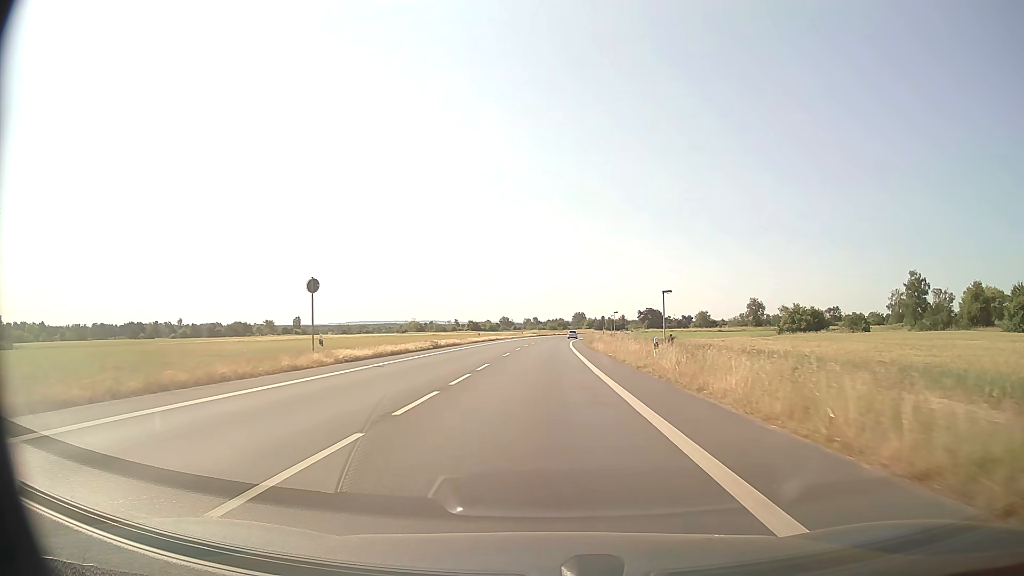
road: primary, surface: asphalt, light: Day
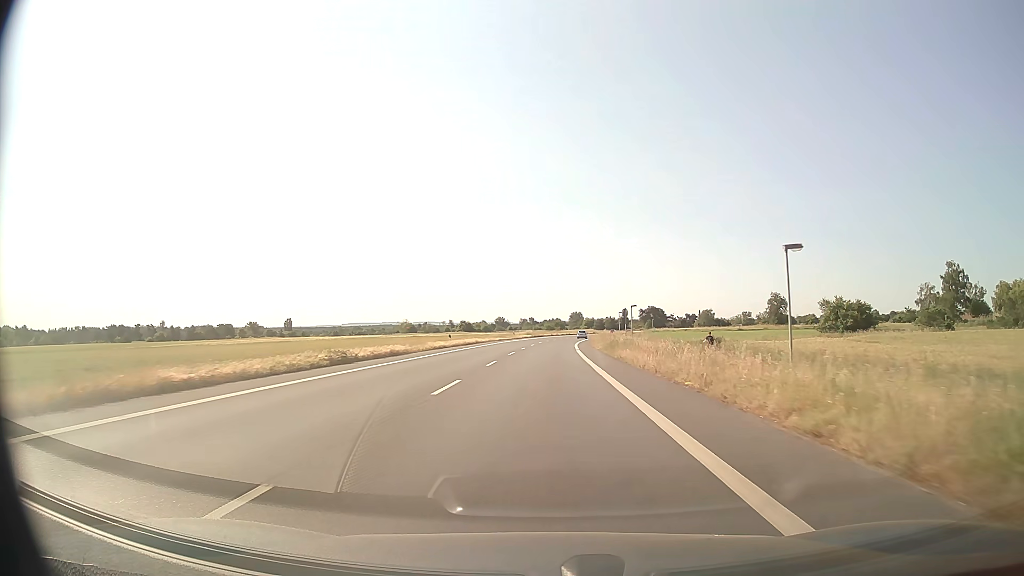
(+0.1, +21.6) m; 0°
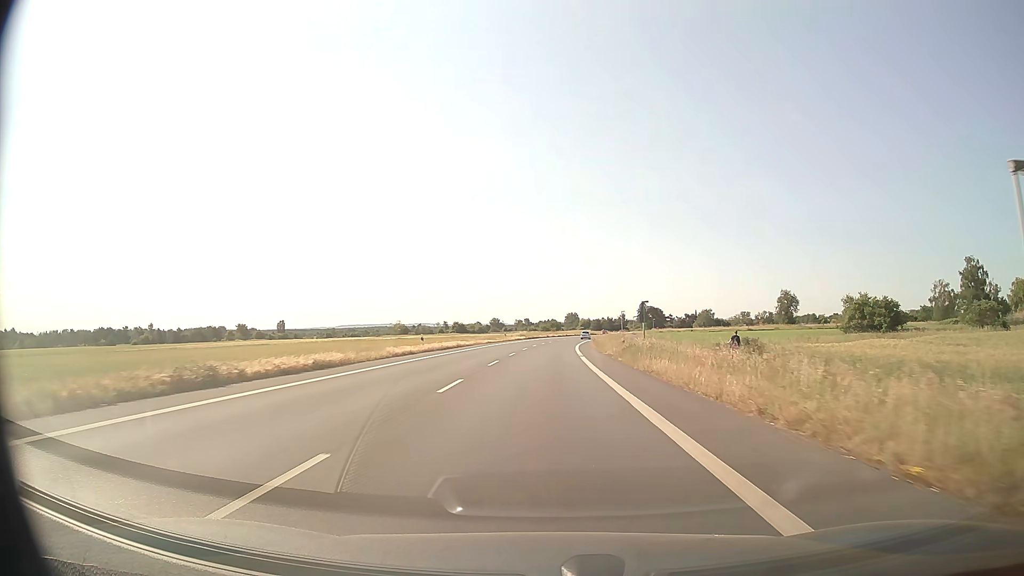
(0.0, +10.9) m; 0°
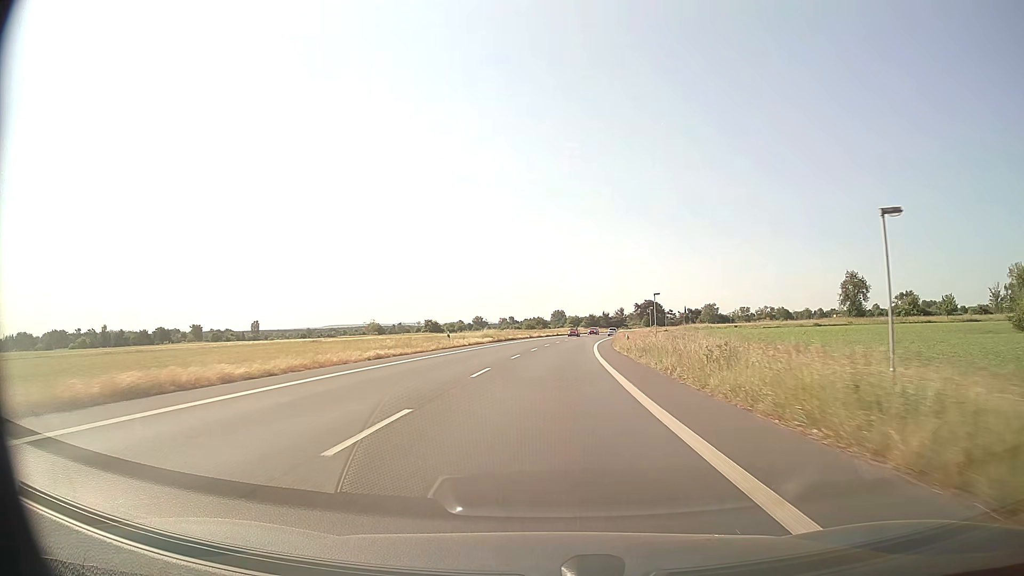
(+0.5, +44.2) m; +1°
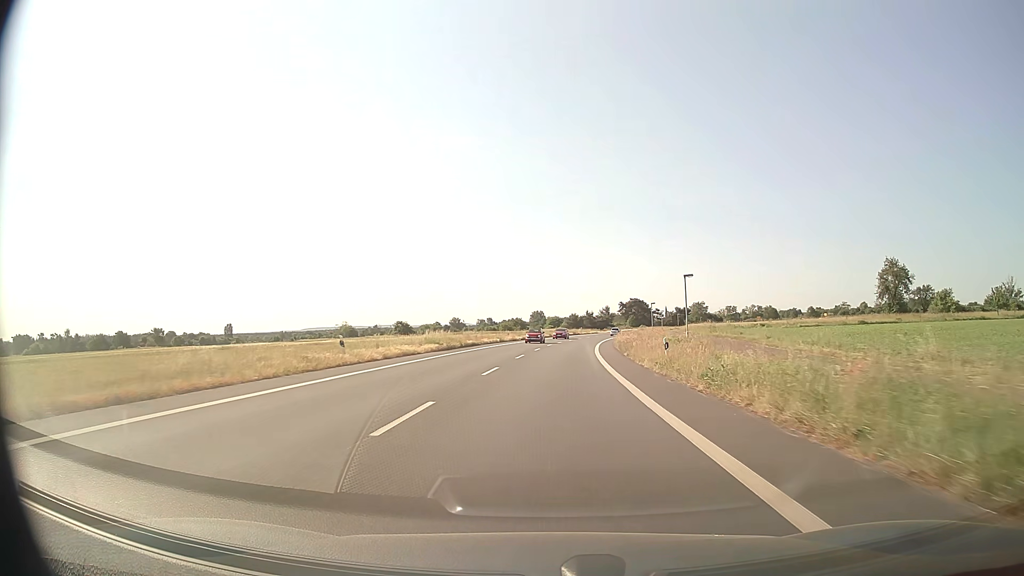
(+0.3, +22.3) m; +2°
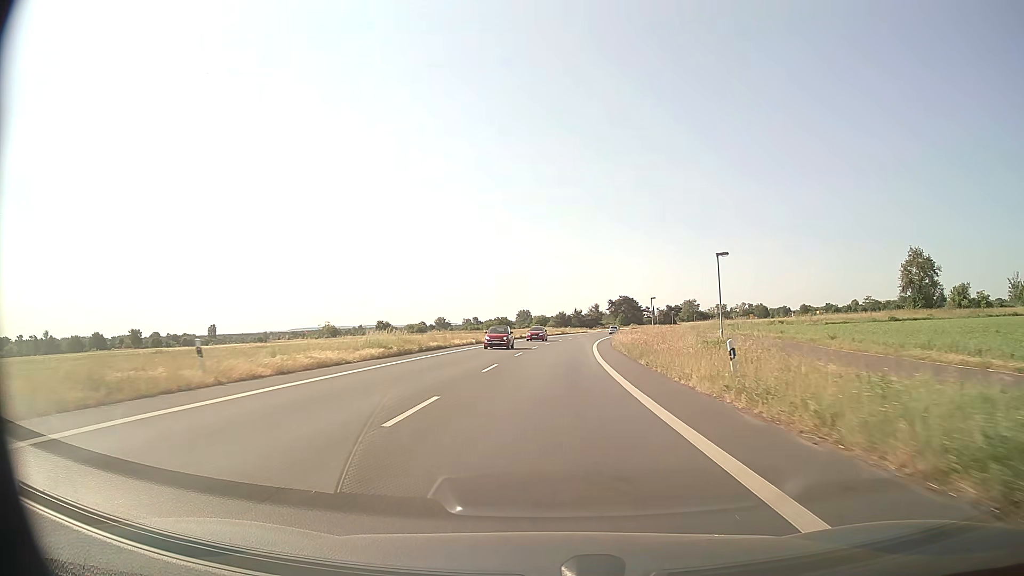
(+0.1, +11.2) m; +1°
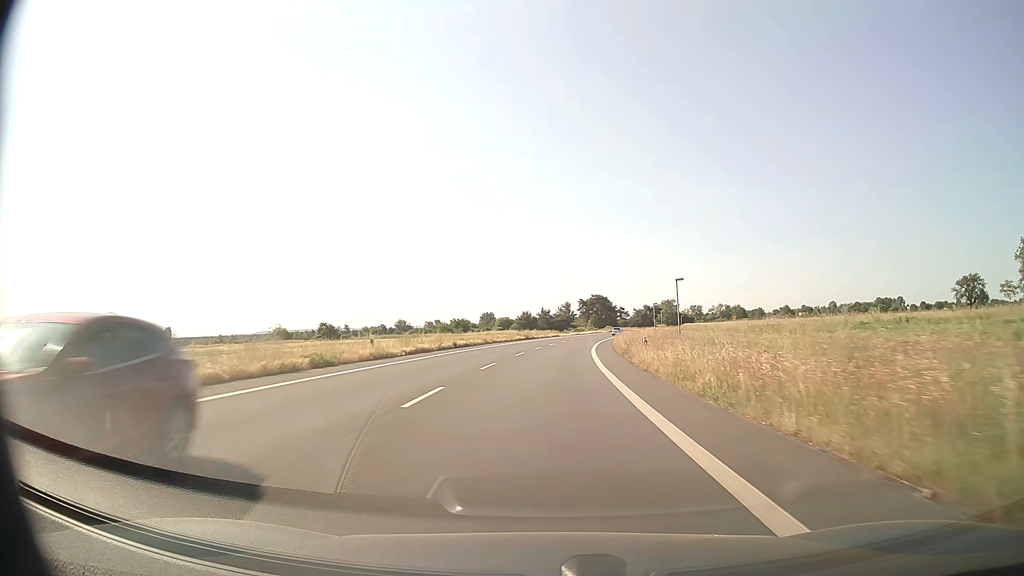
(+0.9, +33.7) m; +3°
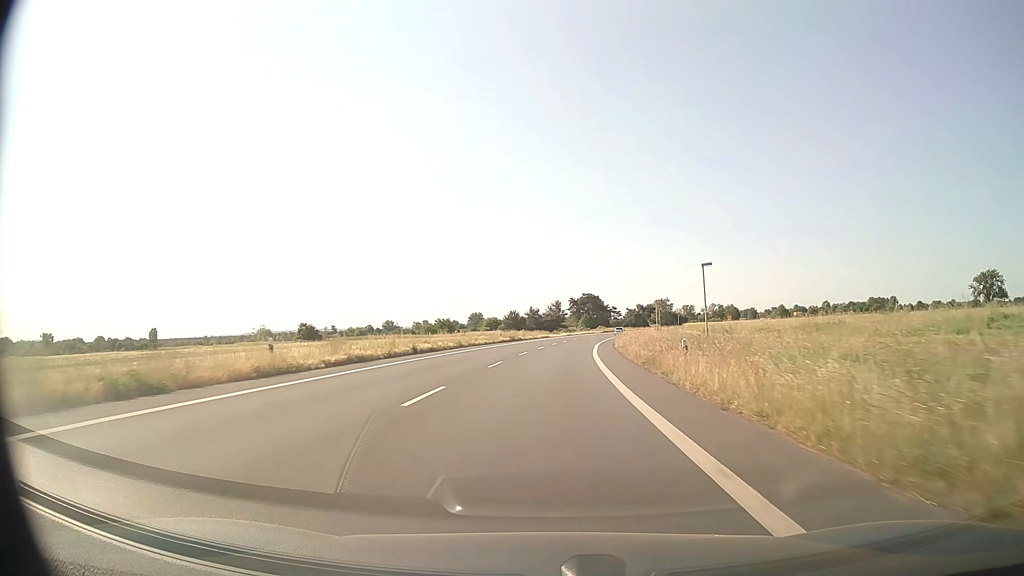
(+0.1, +11.2) m; +1°
(0, +10) (0, +20) (+1, +30) (+1, +40) (+2, +50) (+3, +60) (+4, +70) (+5, +80) (+6, +90) (+8, +100) m
